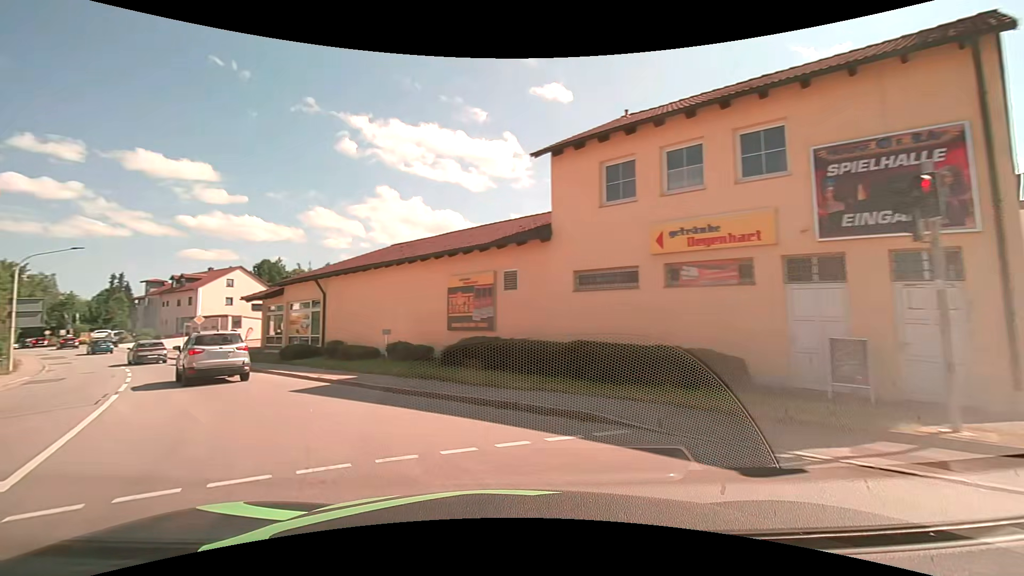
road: secondary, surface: asphalt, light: Day
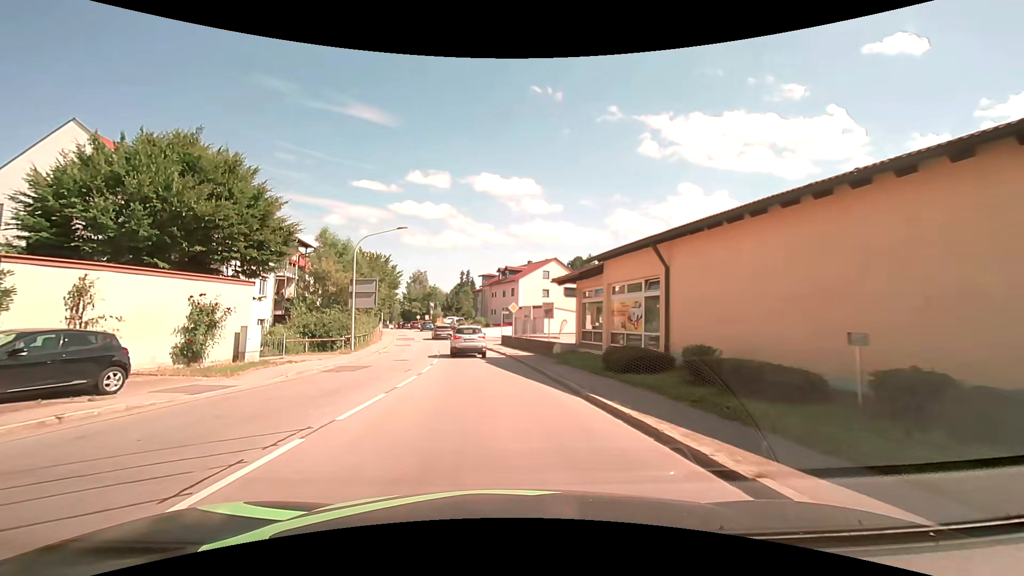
(-3.9, +10.5) m; -35°
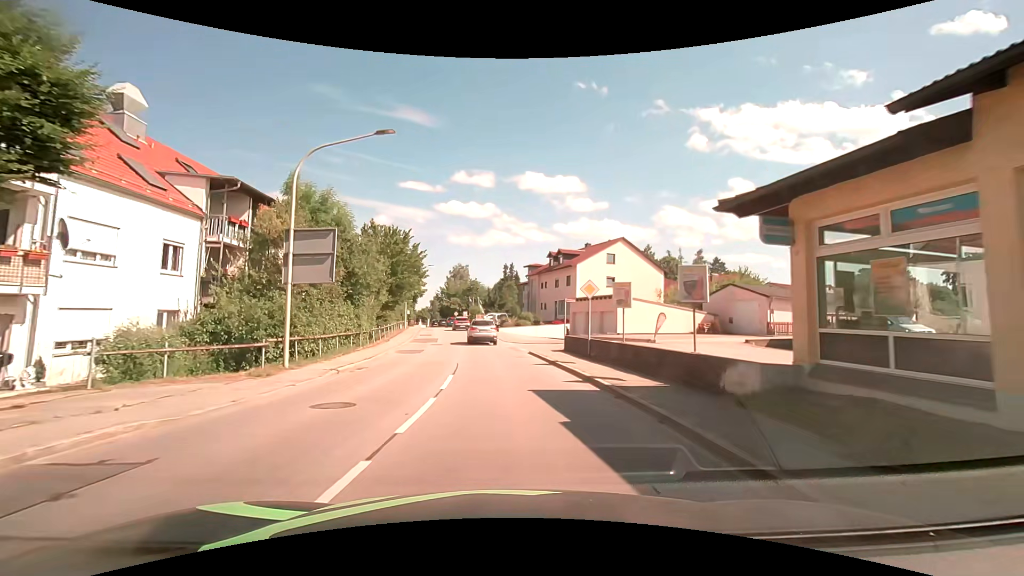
(-0.9, +15.3) m; -5°
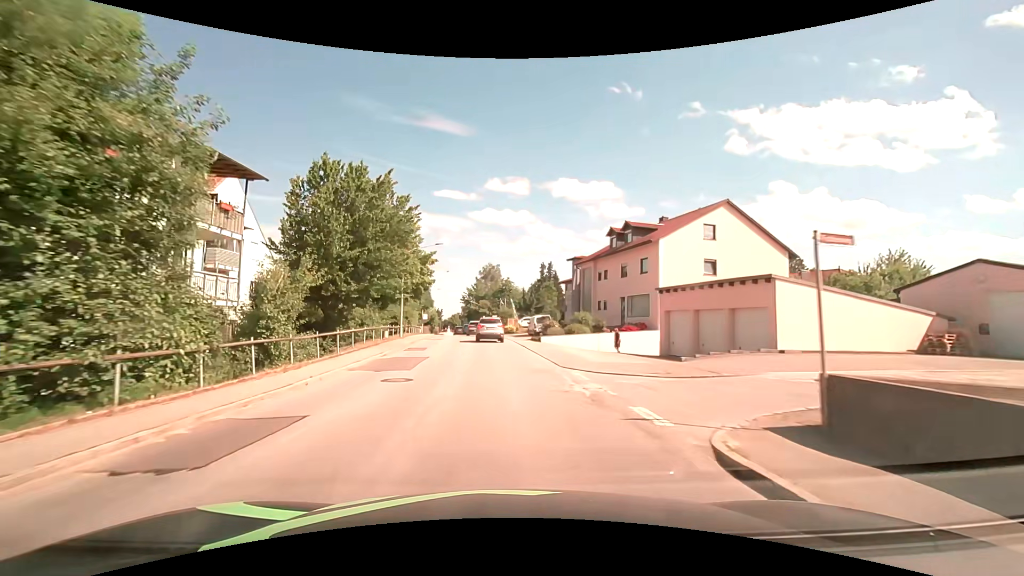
(-0.6, +19.2) m; -3°
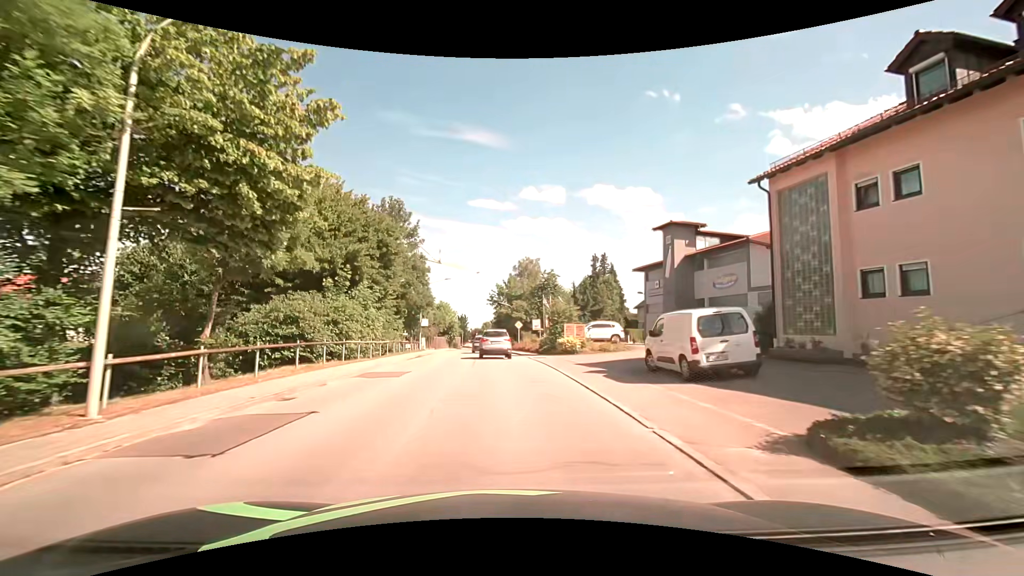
(-1.3, +30.5) m; -5°
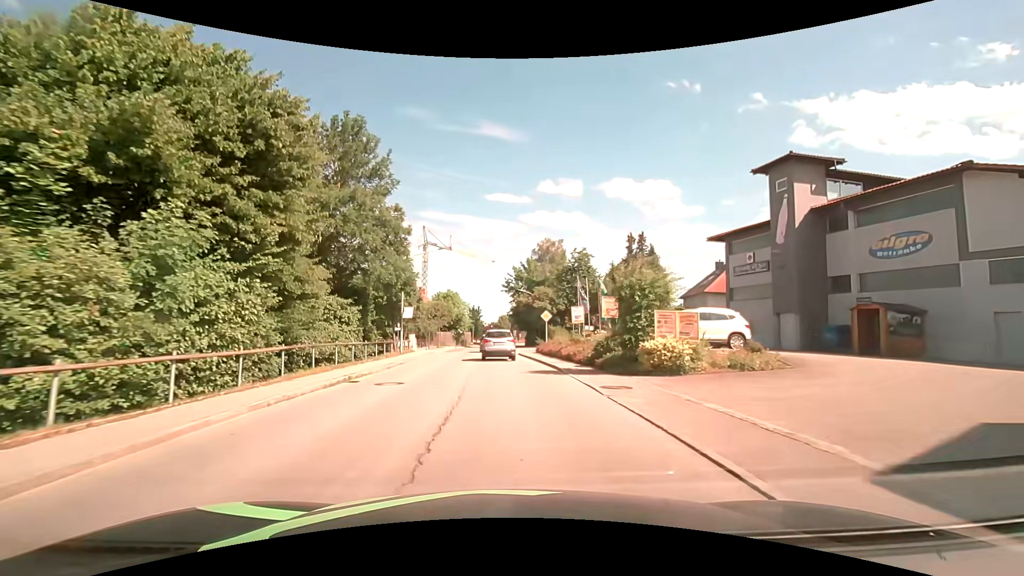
(-0.2, +16.4) m; -2°
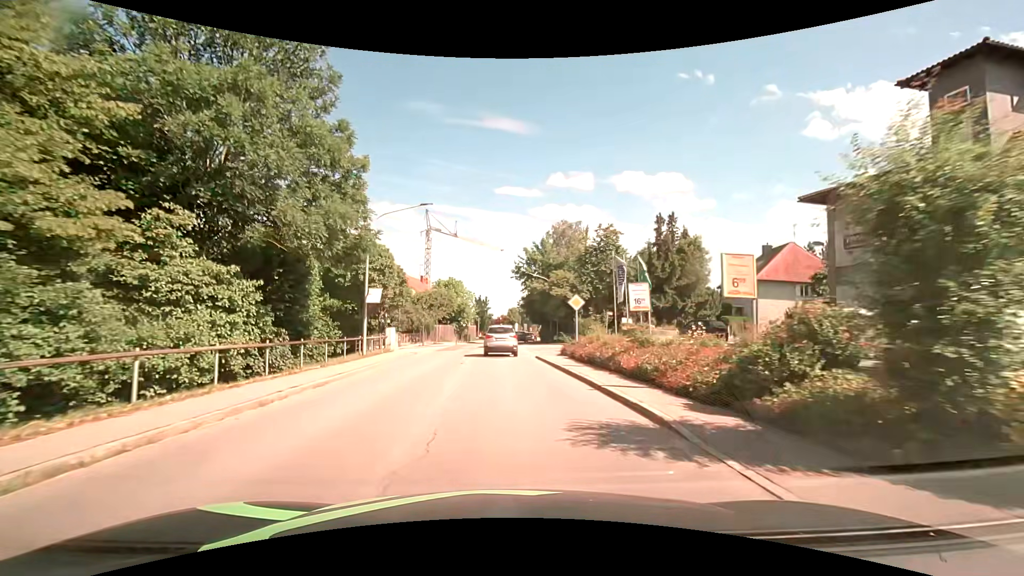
(-0.1, +11.1) m; -1°
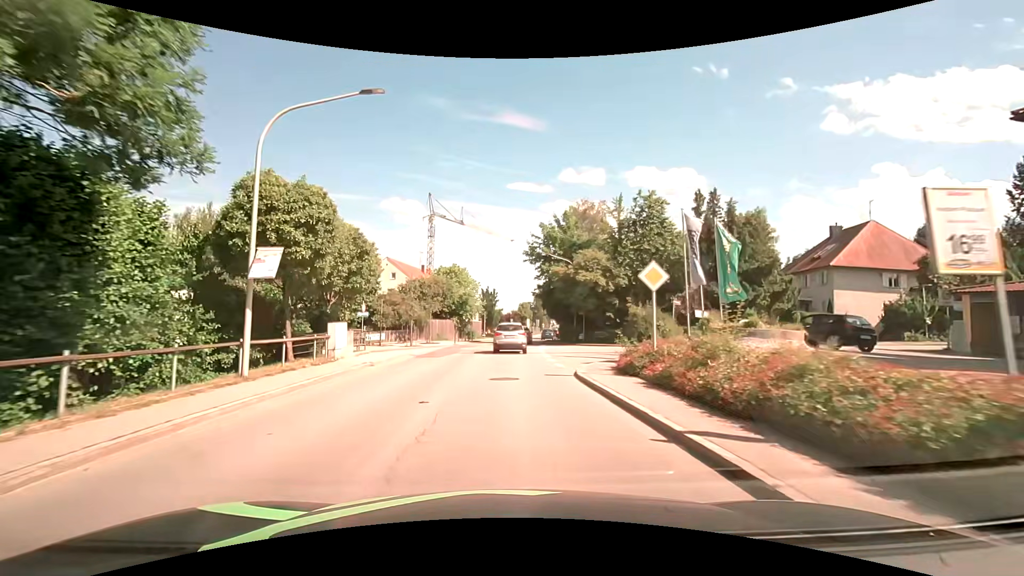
(-0.1, +11.5) m; 0°
(0, +10) (0, +20) (0, +30) (0, +40) (+1, +50) (+2, +60) (+4, +70) (+6, +79) (+8, +89) (+9, +99) m
